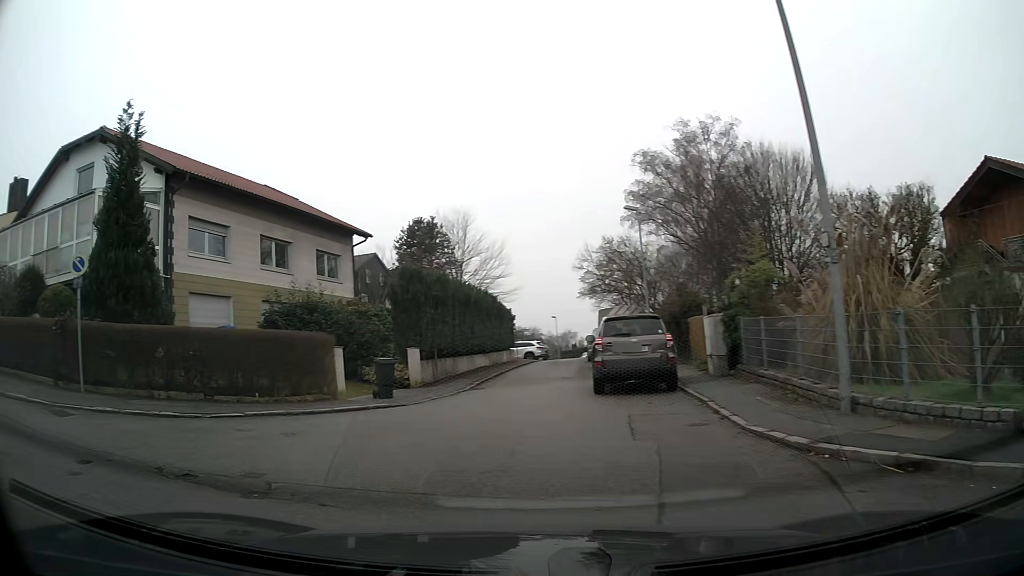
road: residential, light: Day
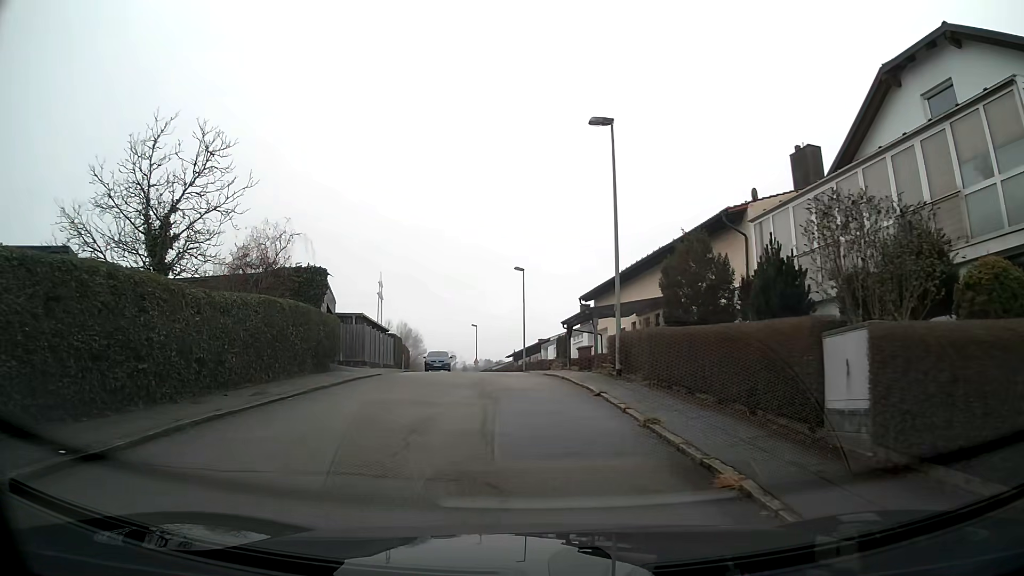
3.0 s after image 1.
(-7.6, +8.5) m; -63°
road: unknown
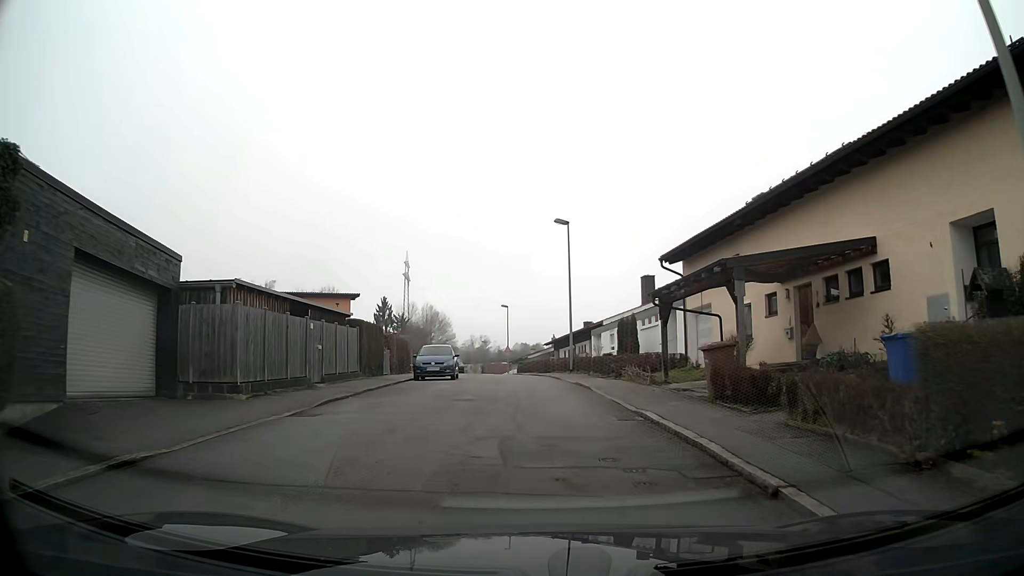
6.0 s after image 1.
(-0.6, +16.5) m; -3°
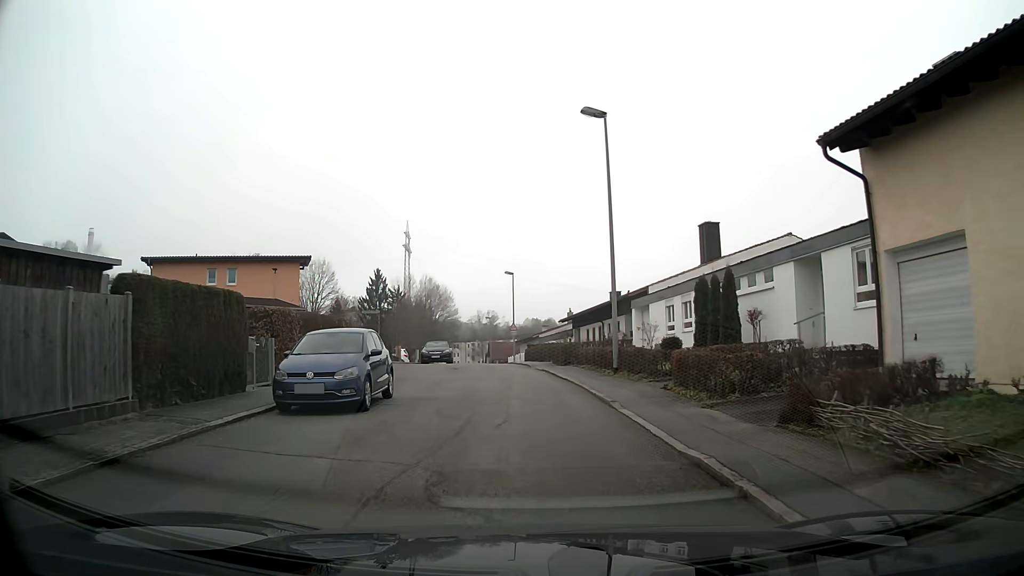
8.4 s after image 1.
(-0.1, +15.5) m; -1°
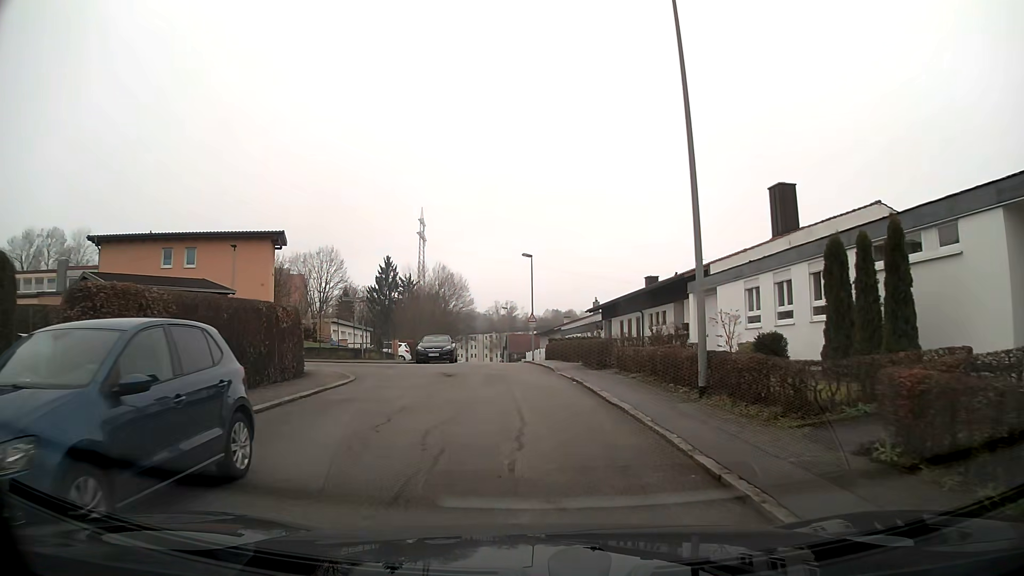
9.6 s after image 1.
(-0.1, +8.3) m; -2°
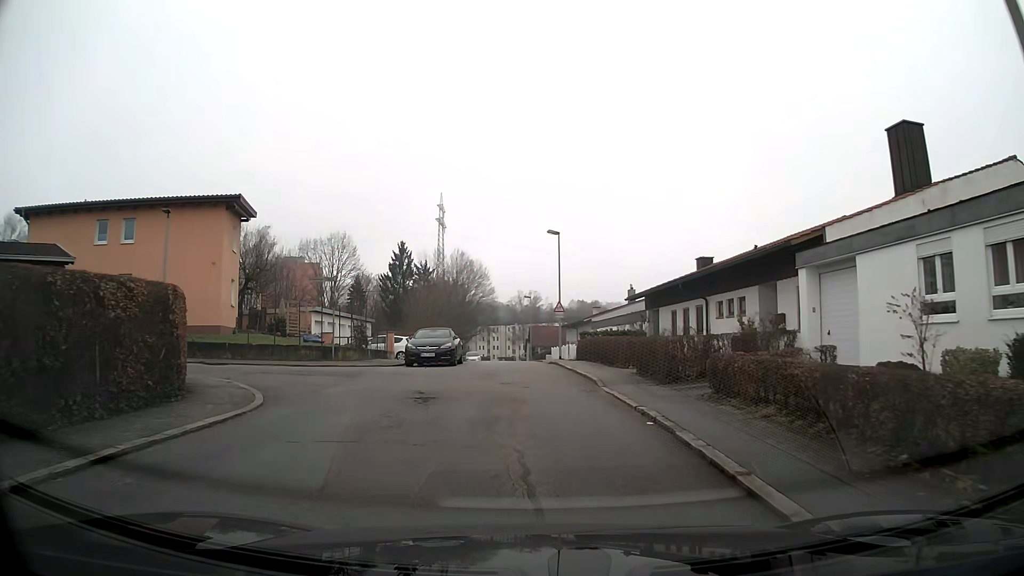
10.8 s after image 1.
(-0.1, +8.5) m; -1°
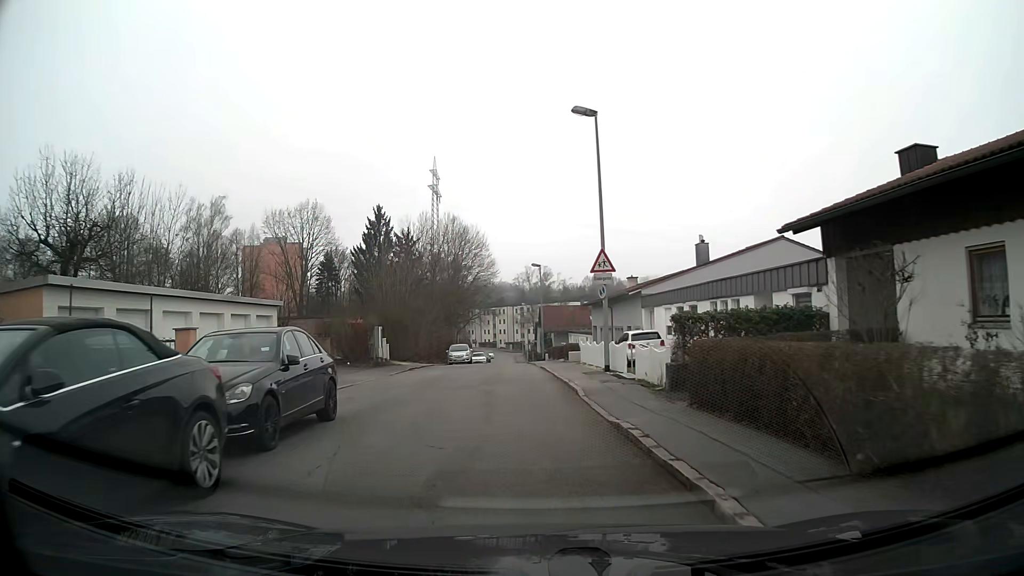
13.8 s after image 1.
(-0.3, +22.4) m; -2°
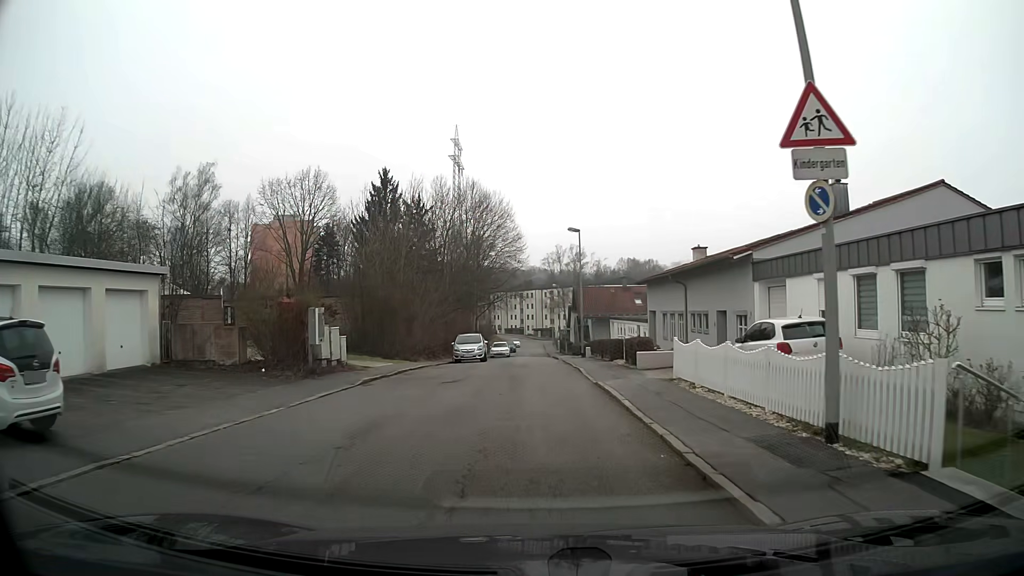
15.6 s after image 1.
(-0.2, +13.7) m; -1°
(0, +10) (0, +20) (0, +30) (0, +40) (0, +50) (0, +60) (0, +70) (0, +80) (0, +90) (0, +100) m
